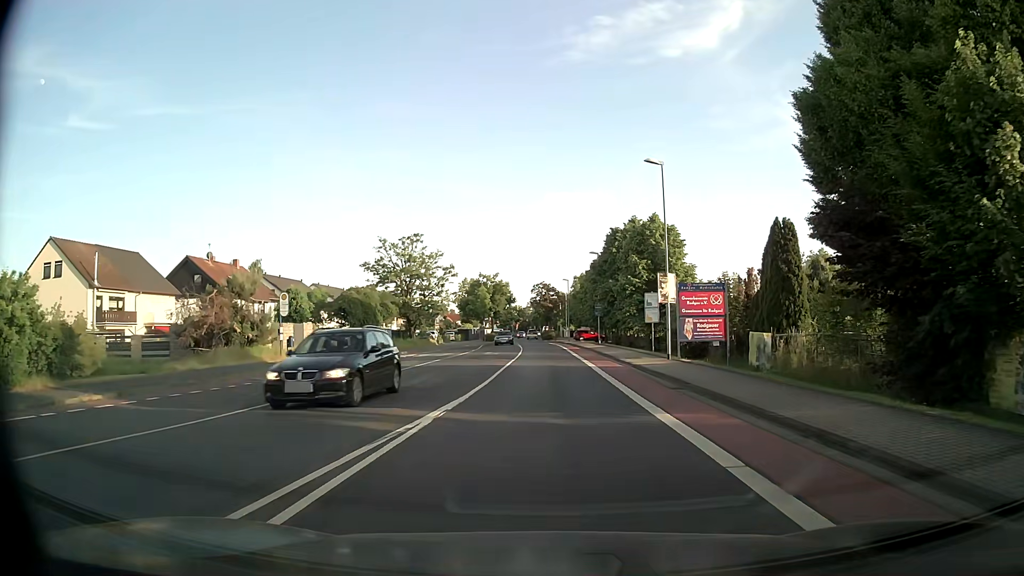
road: tertiary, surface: asphalt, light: Day
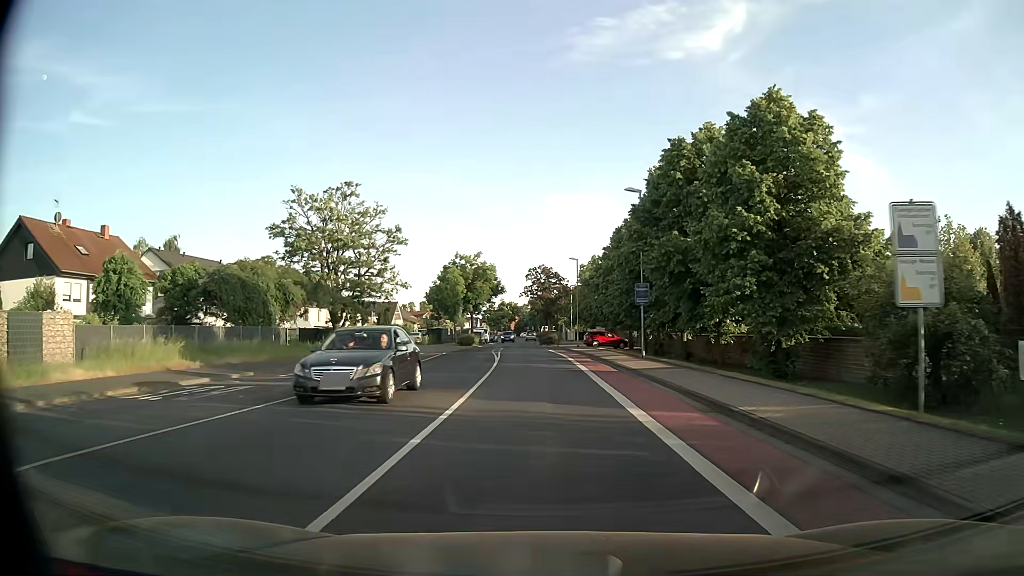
(0.0, +27.6) m; 0°
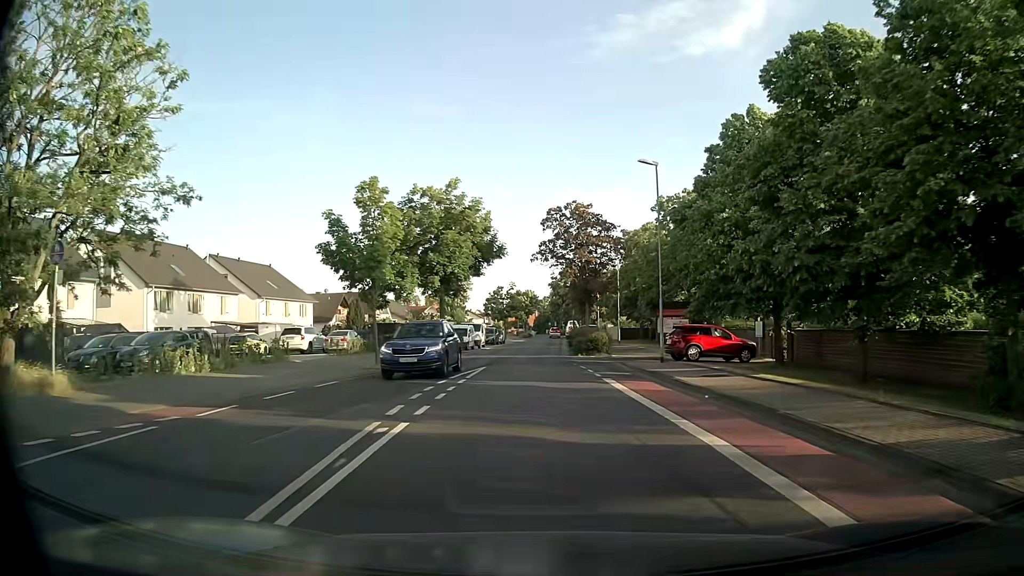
(-0.7, +35.3) m; -2°
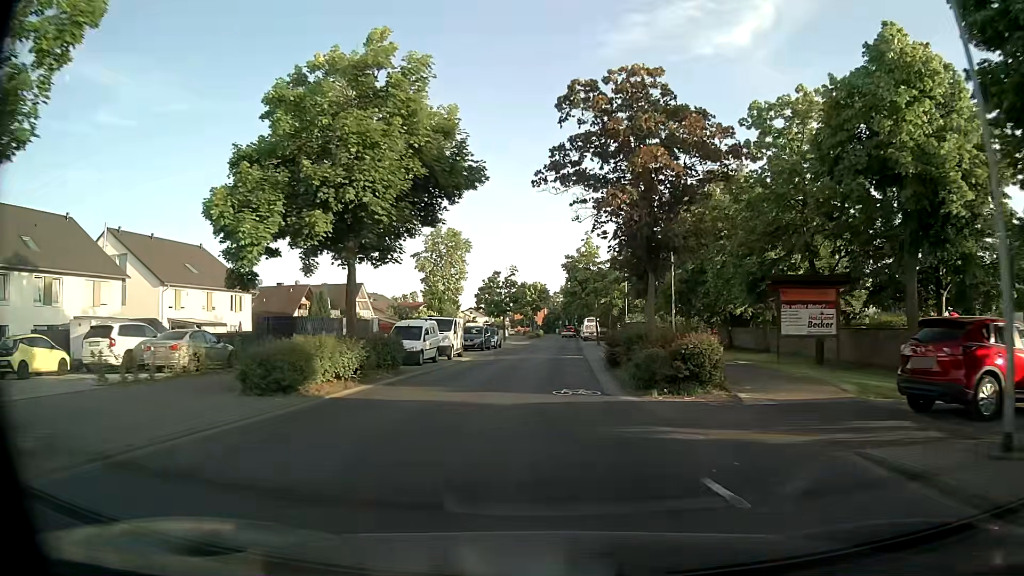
(-0.2, +20.8) m; -1°
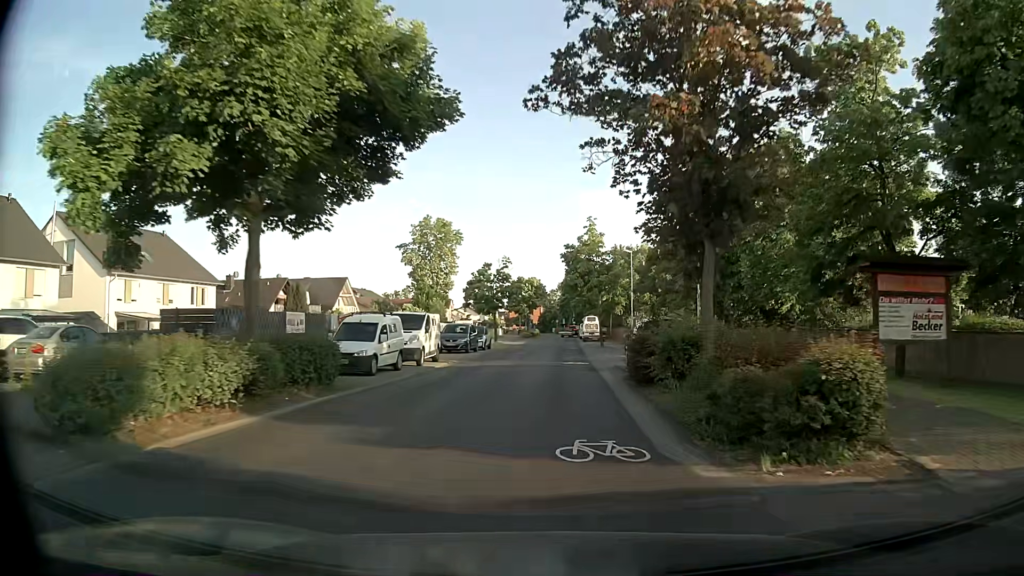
(0.0, +6.9) m; 0°
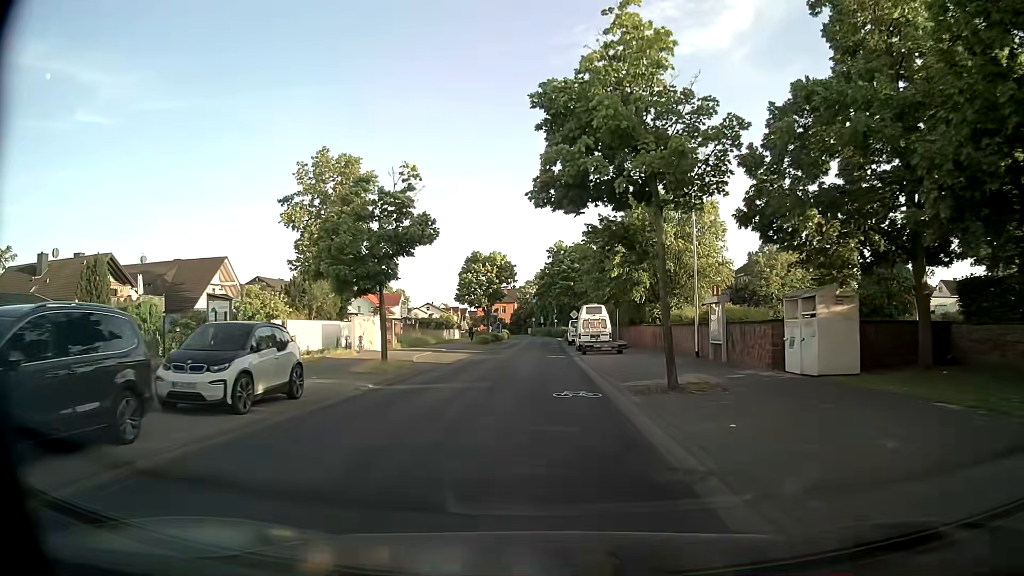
(+1.1, +33.6) m; +2°
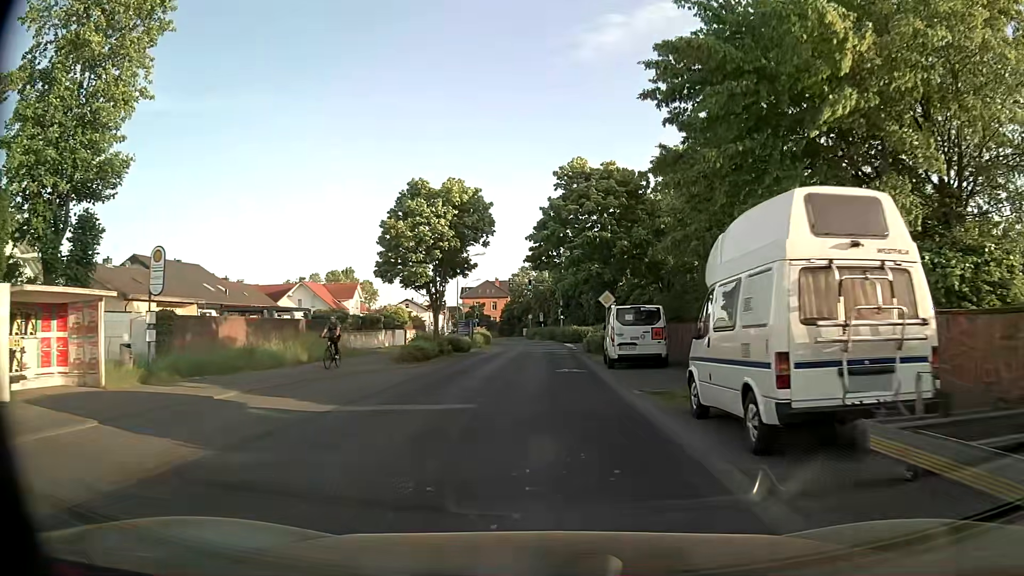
(-0.3, +32.8) m; -1°
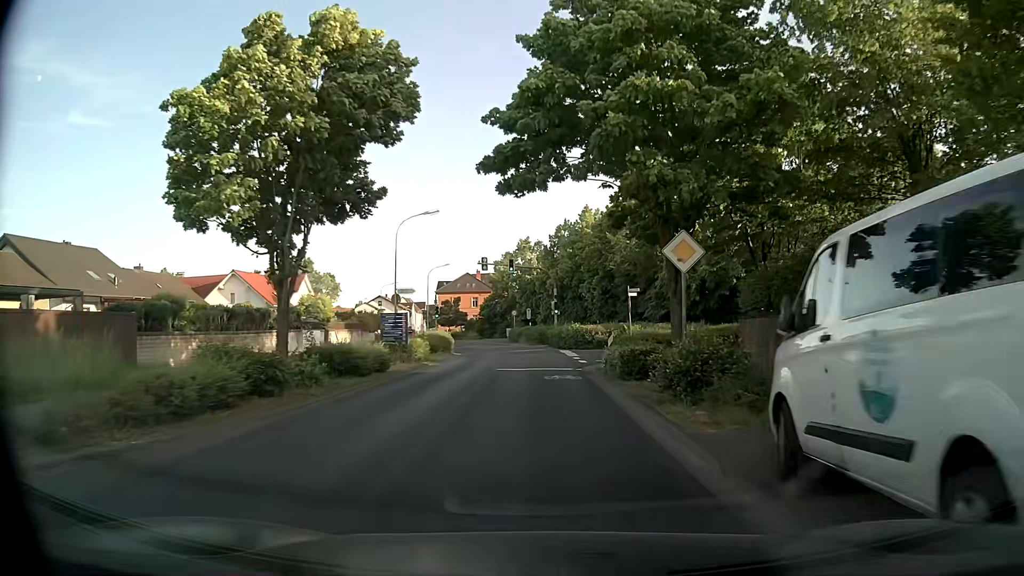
(+0.3, +19.6) m; +1°
